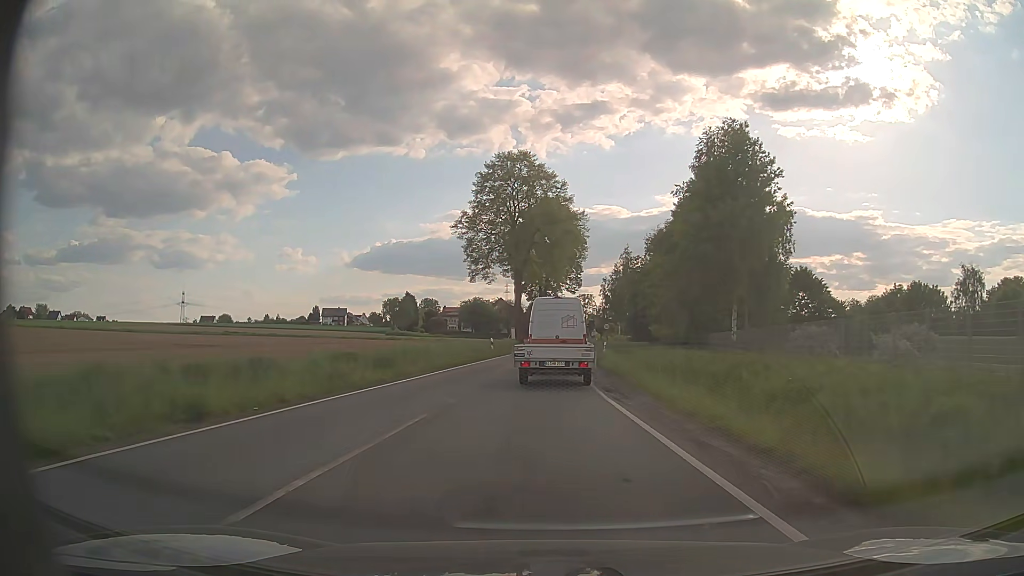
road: secondary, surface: asphalt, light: Day
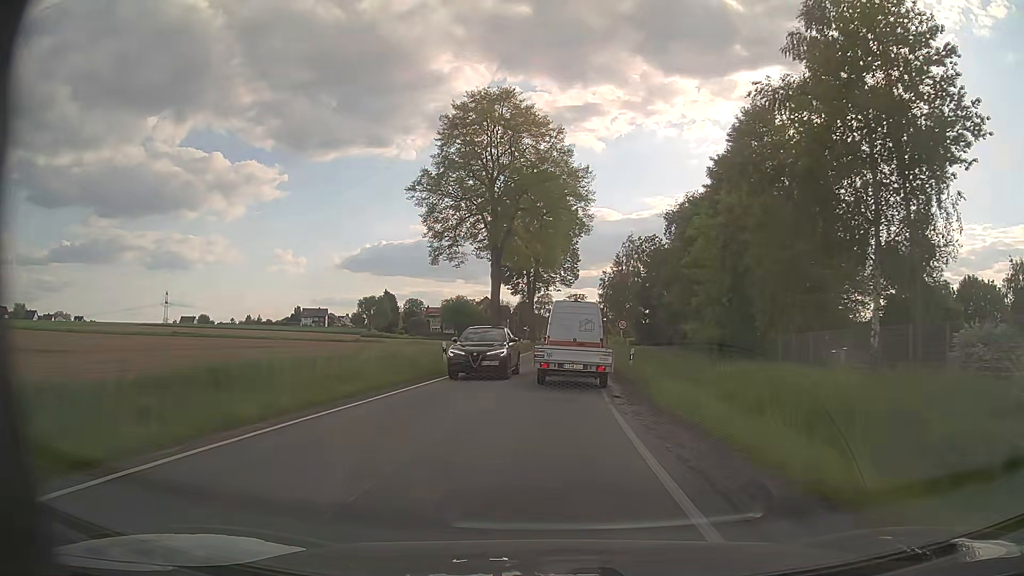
(0.0, +17.3) m; +1°
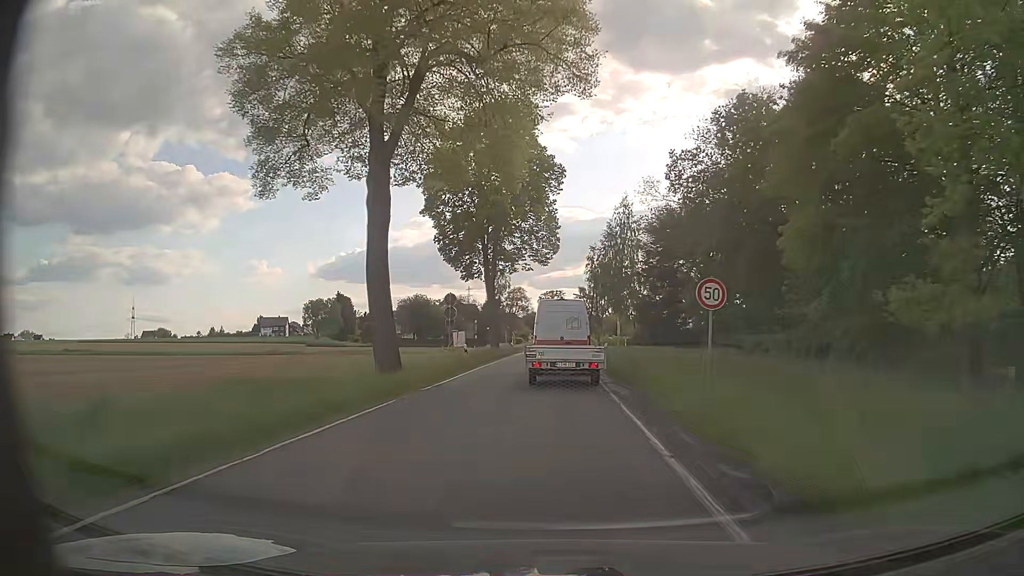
(+0.7, +25.9) m; +2°
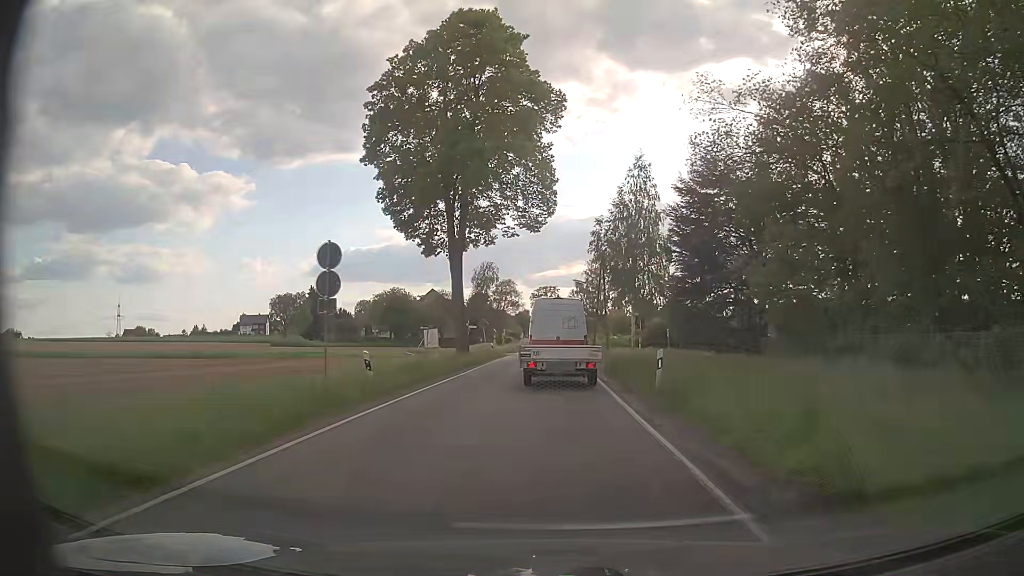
(+0.1, +17.3) m; 0°
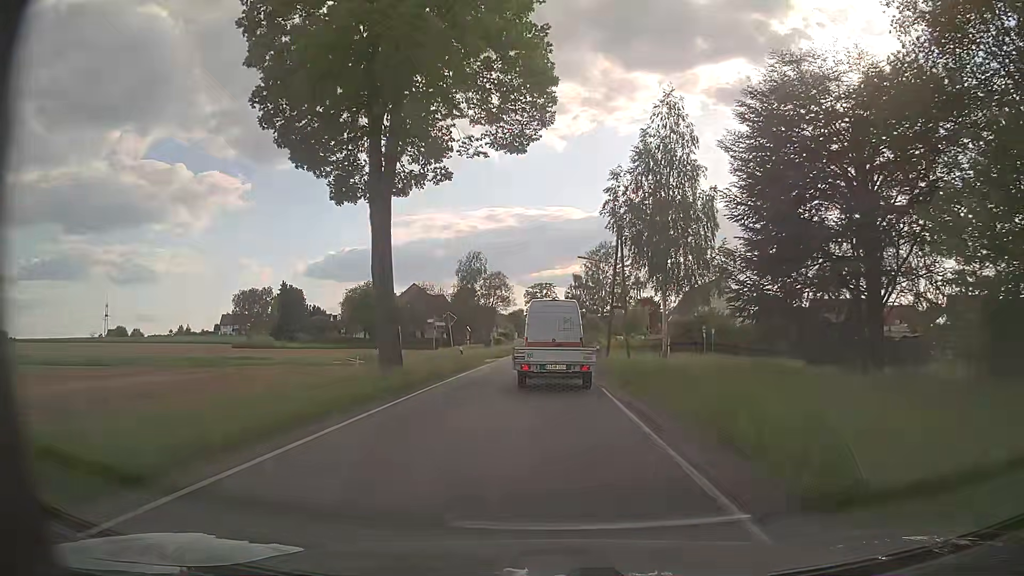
(+0.1, +16.7) m; 0°
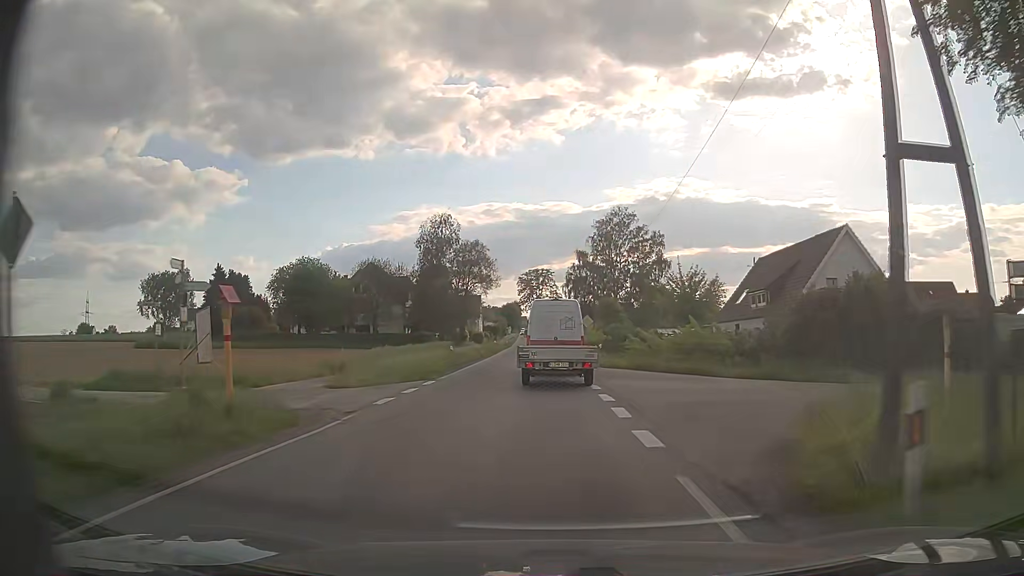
(+0.2, +32.7) m; 0°
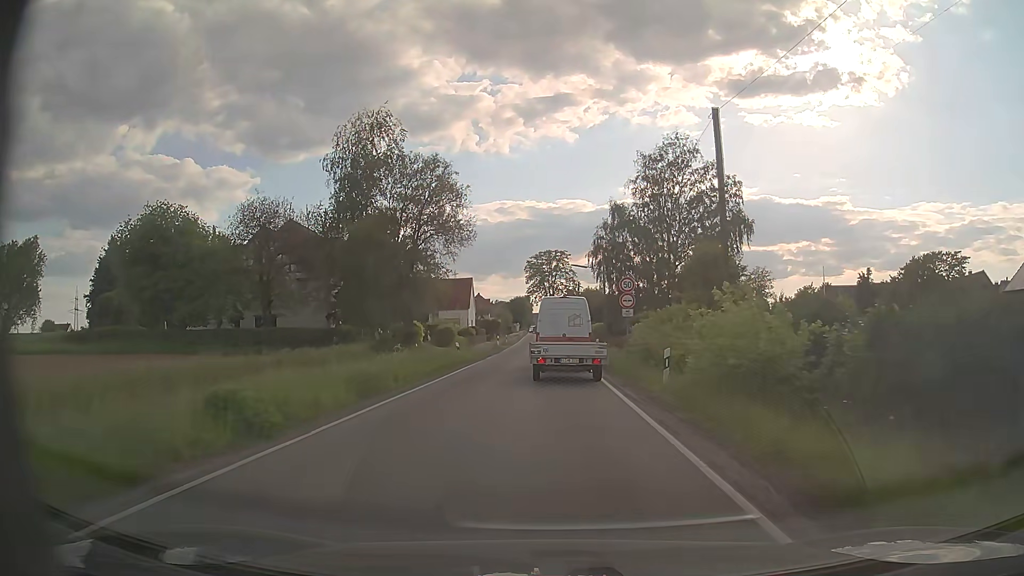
(-0.4, +40.1) m; -1°
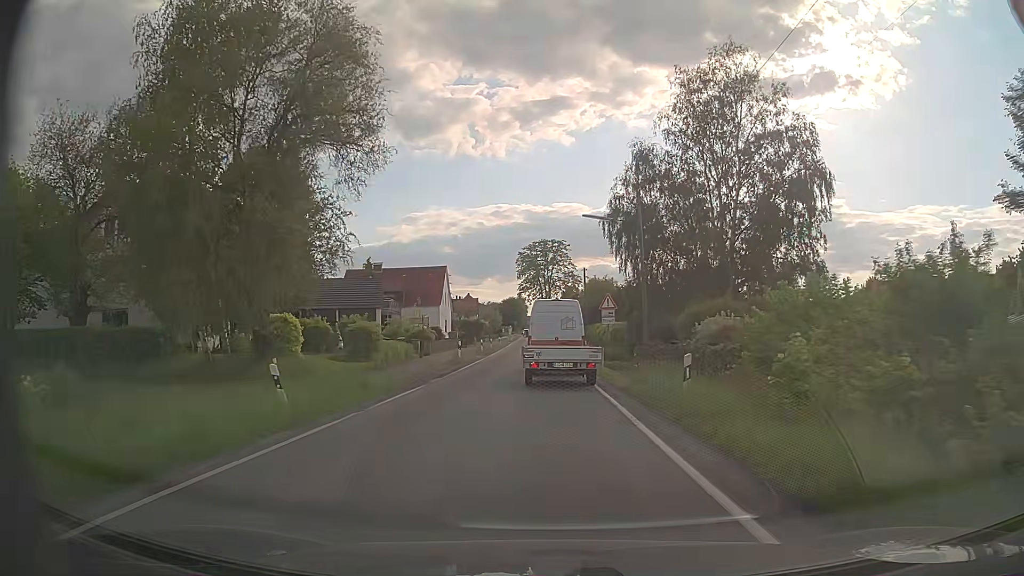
(+0.1, +23.8) m; 0°
(0, +10) (0, +20) (0, +30) (0, +40) (-1, +50) (-1, +60) (-1, +70) (-1, +80) (-1, +90) (-1, +100) m
